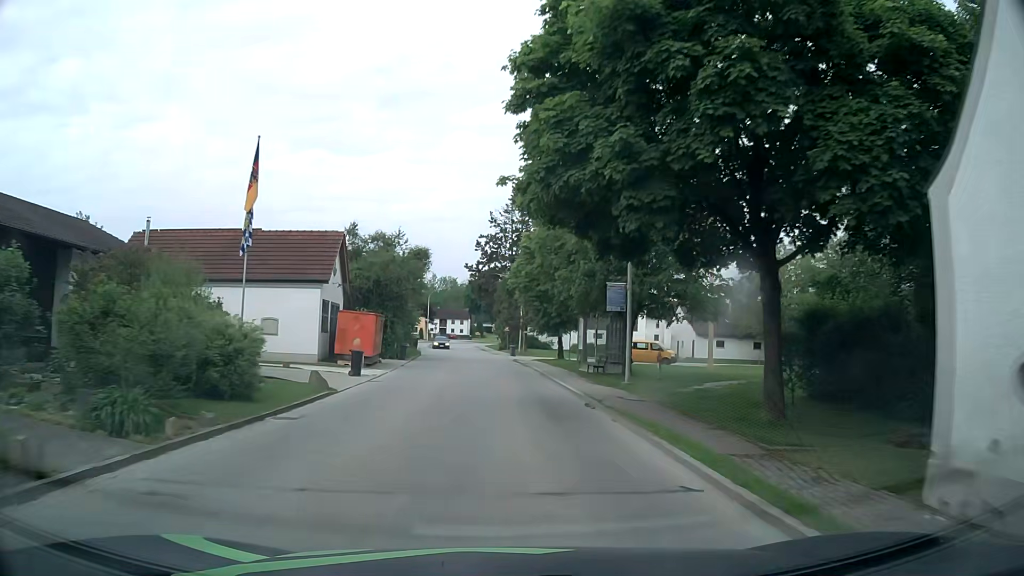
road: tertiary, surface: asphalt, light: Day
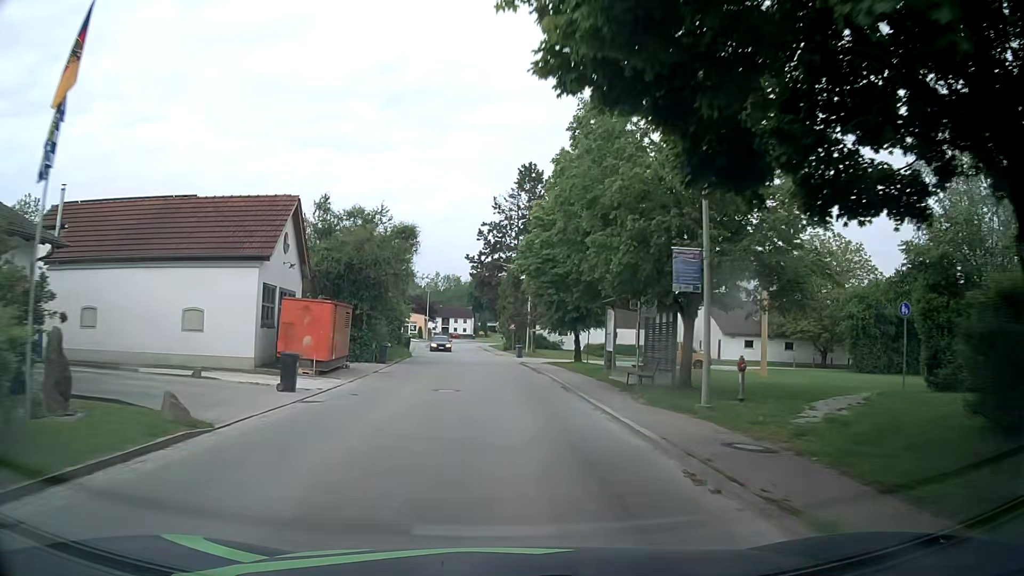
(0.0, +8.0) m; -1°
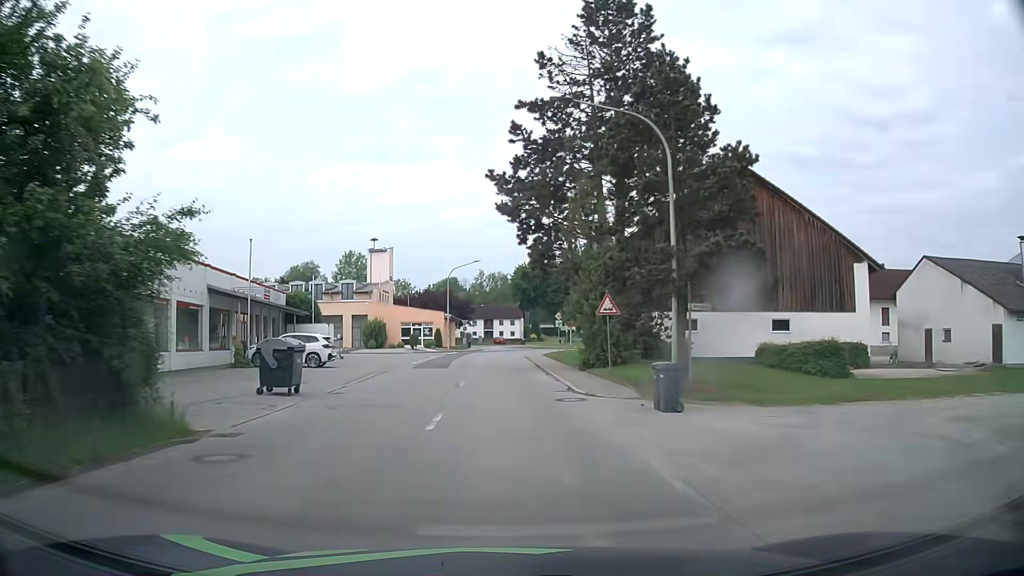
(-0.5, +38.2) m; -4°
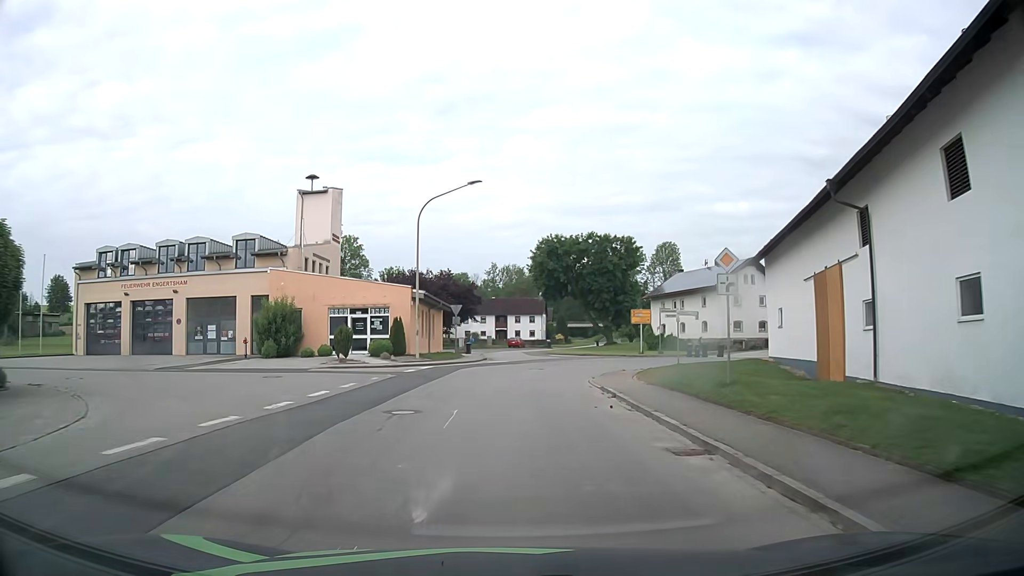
(-0.8, +36.1) m; -1°
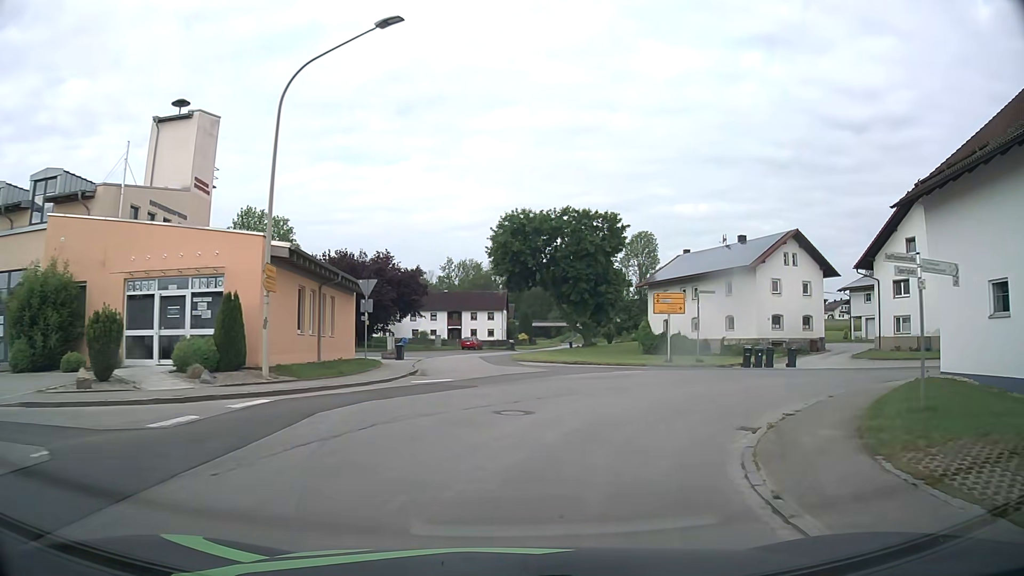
(+0.2, +18.6) m; +3°
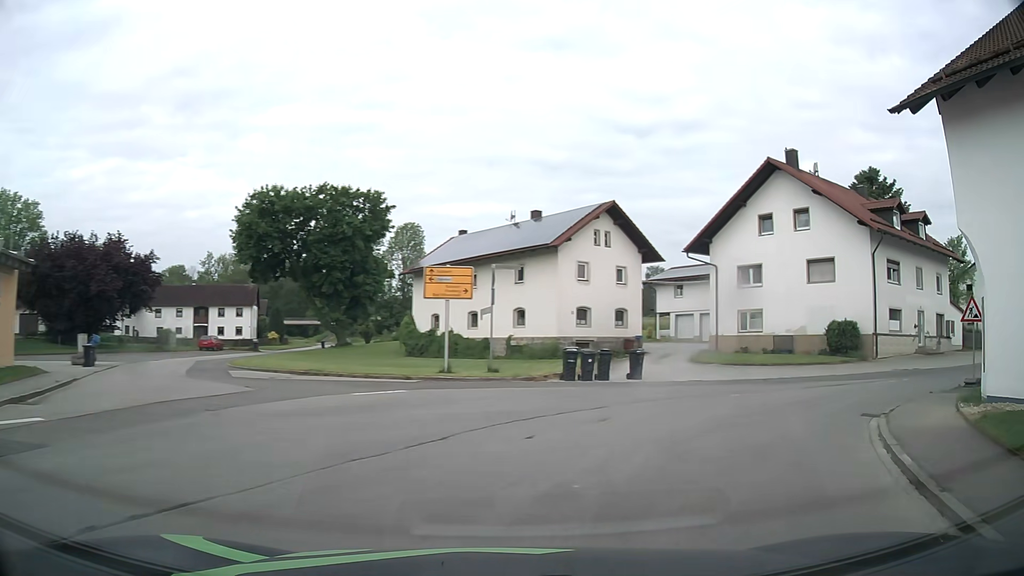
(+1.4, +10.7) m; +19°
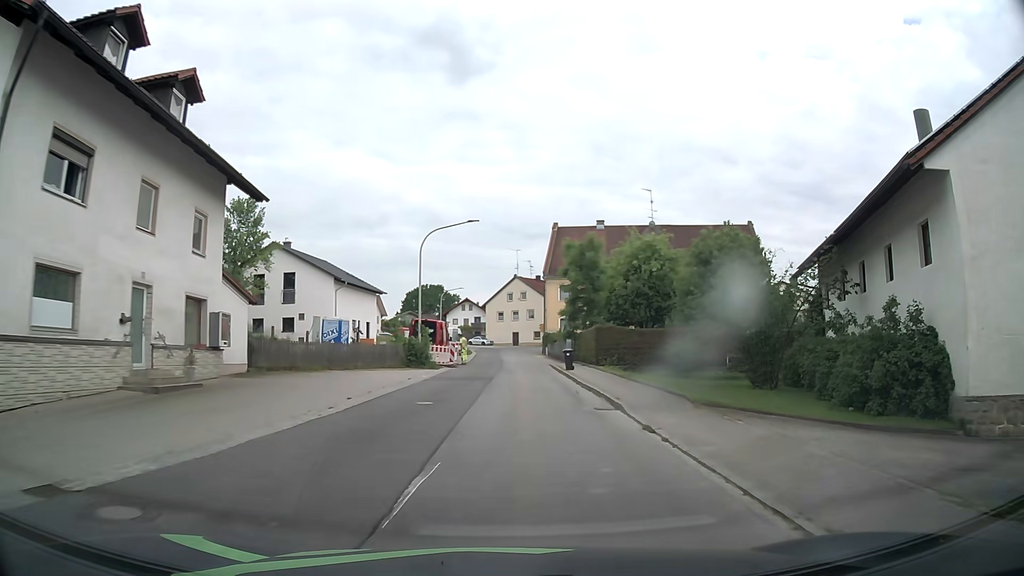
(+14.0, +19.5) m; +64°
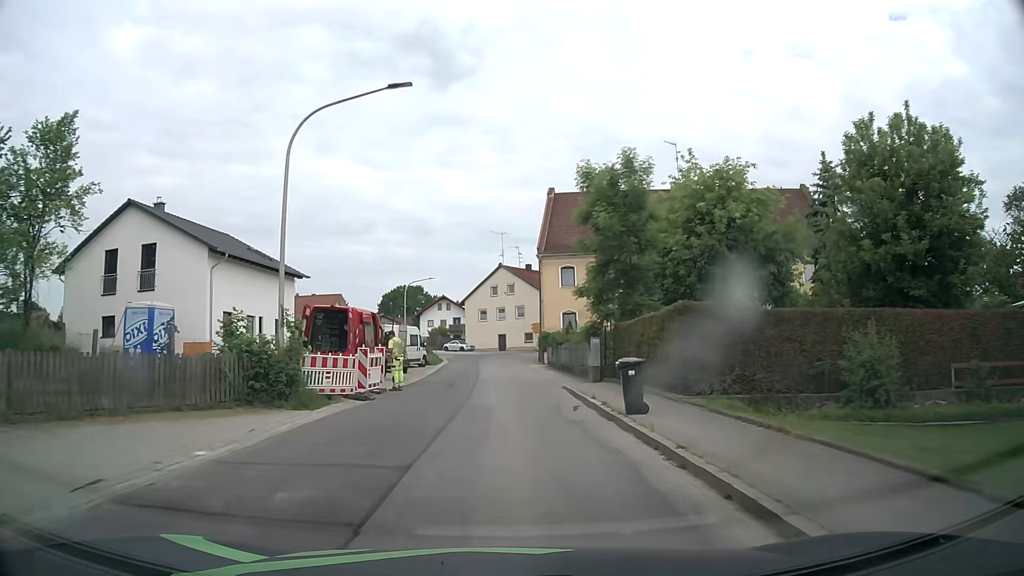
(+0.4, +19.5) m; +1°
(0, +10) (0, +20) (0, +30) (0, +40) (0, +50) (+1, +60) (+4, +69) (+10, +77) (+17, +84) (+24, +91) m
